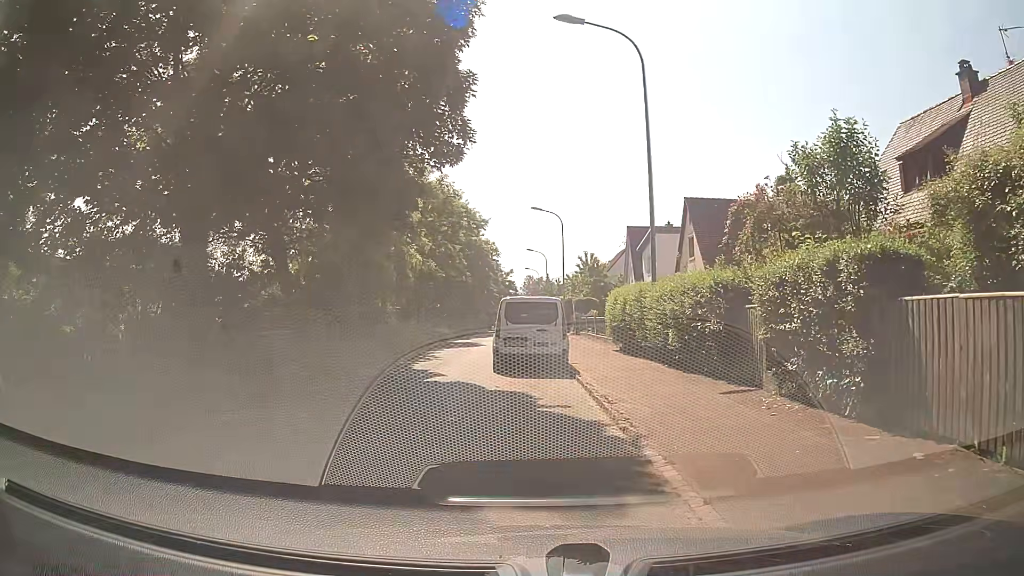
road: residential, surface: asphalt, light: Day
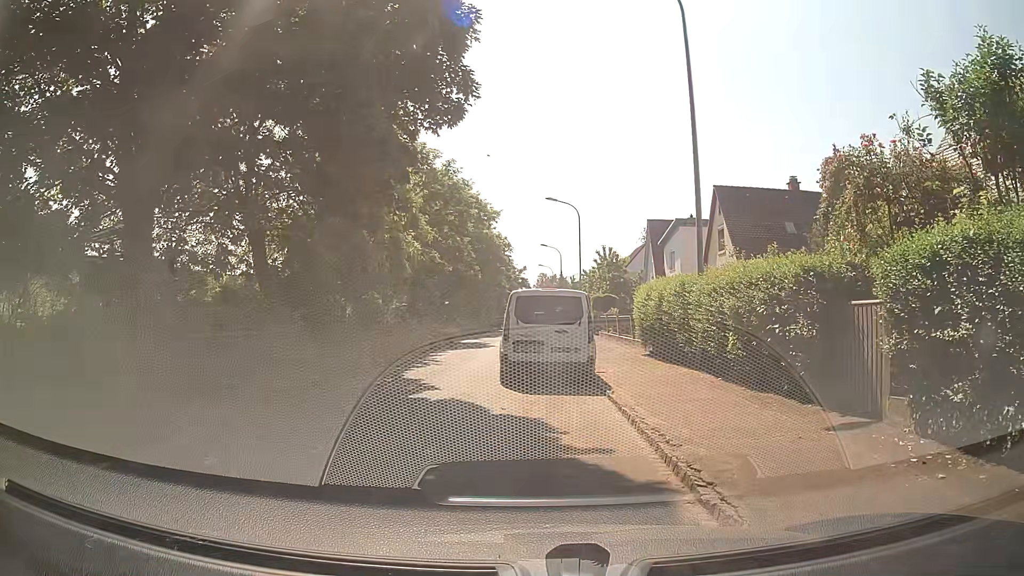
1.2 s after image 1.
(-0.2, +3.2) m; -3°
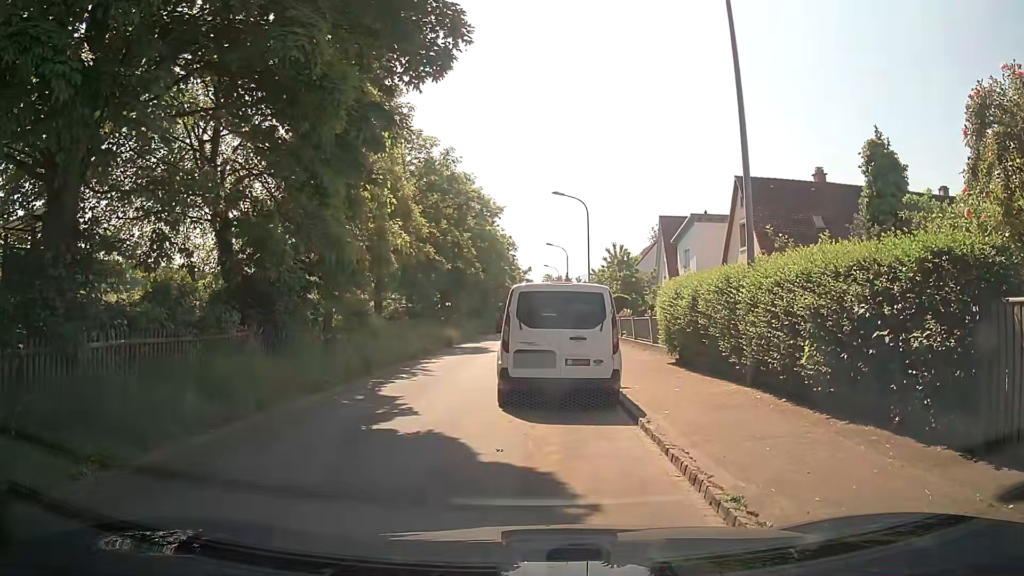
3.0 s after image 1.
(0.0, +2.8) m; +1°
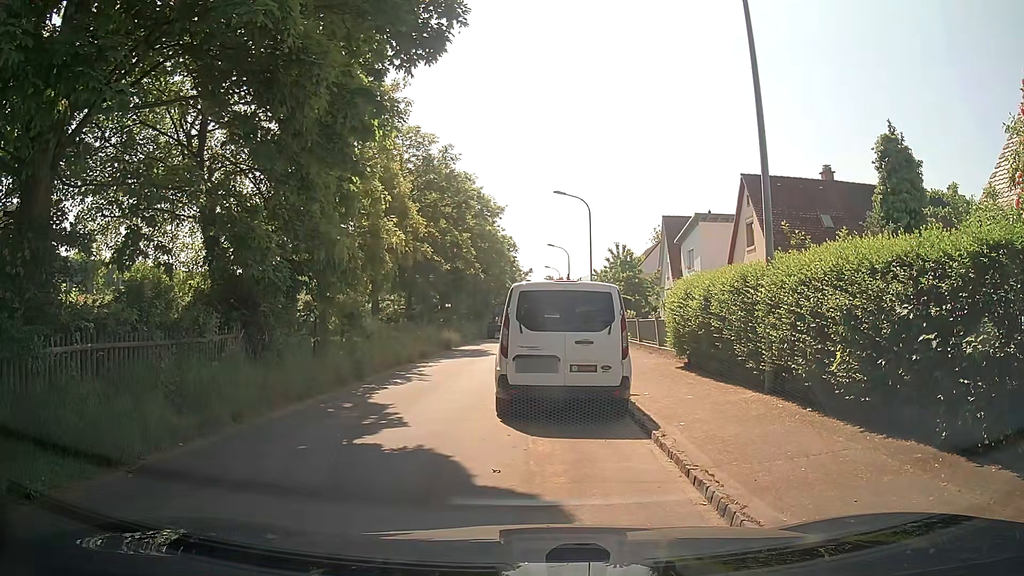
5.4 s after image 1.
(0.0, +0.9) m; 0°
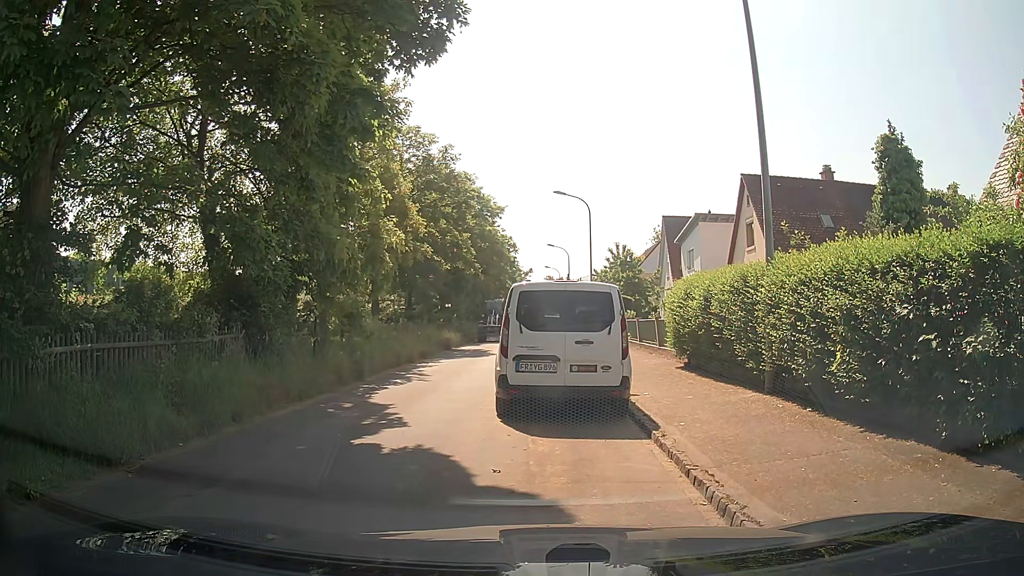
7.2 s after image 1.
(0.0, 0.0) m; 0°
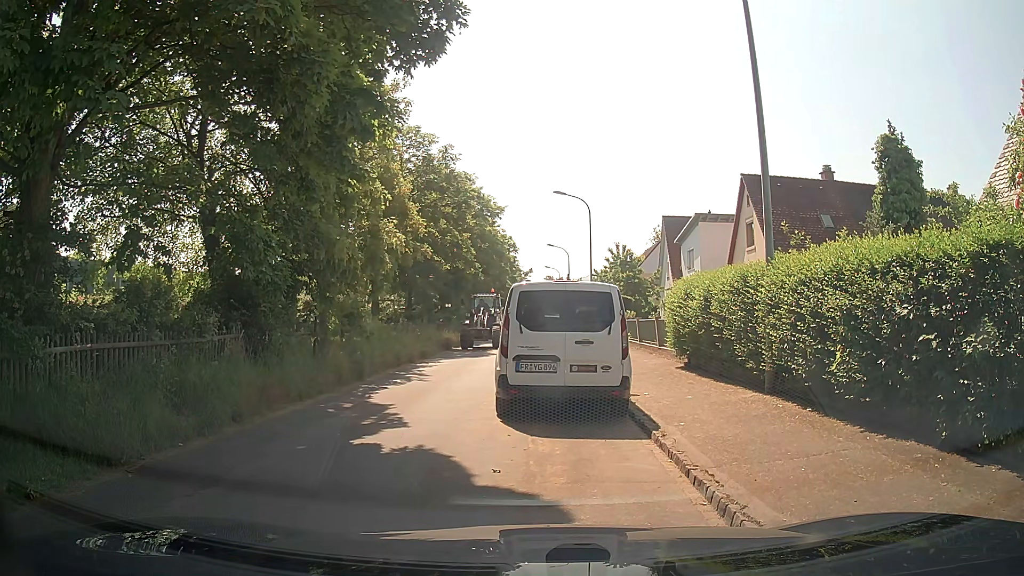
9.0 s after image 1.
(0.0, 0.0) m; 0°
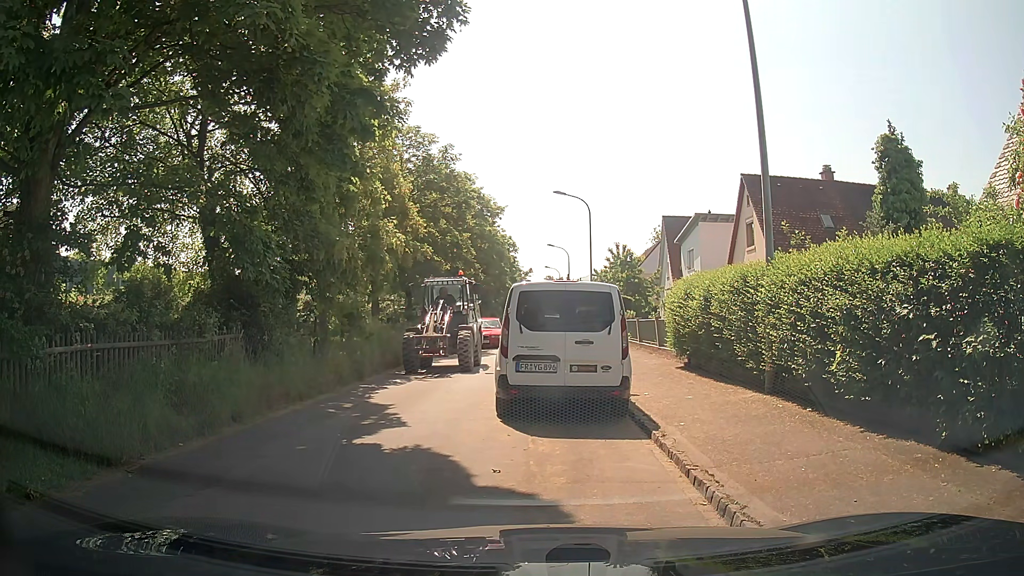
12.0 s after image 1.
(0.0, 0.0) m; 0°
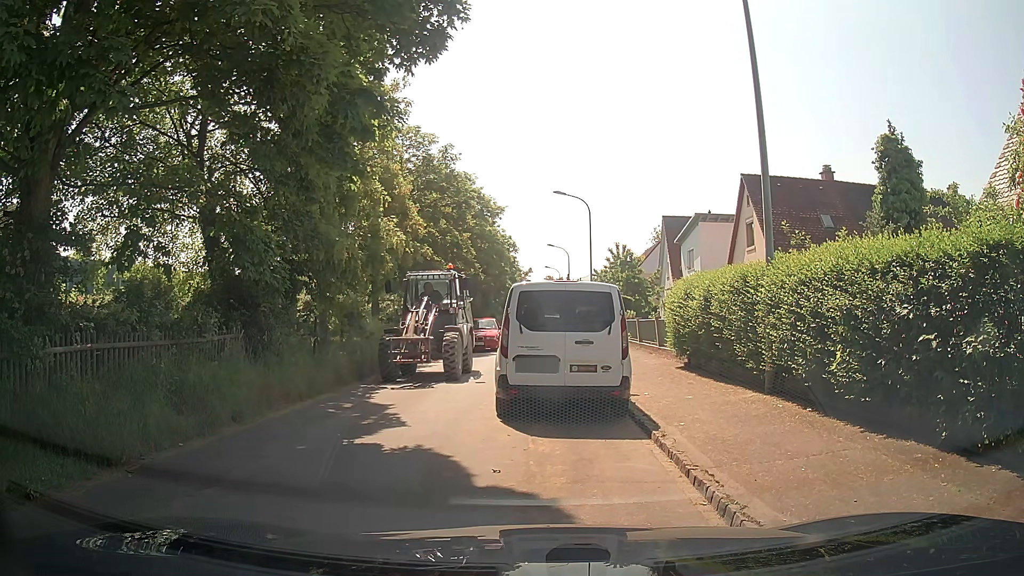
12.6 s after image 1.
(0.0, 0.0) m; 0°
(-2, +10) (-3, +20) (-3, +30) (-3, +40) (-3, +50) (-3, +60) (-3, +70) (-4, +80) (-4, +90) (-4, +100) m
